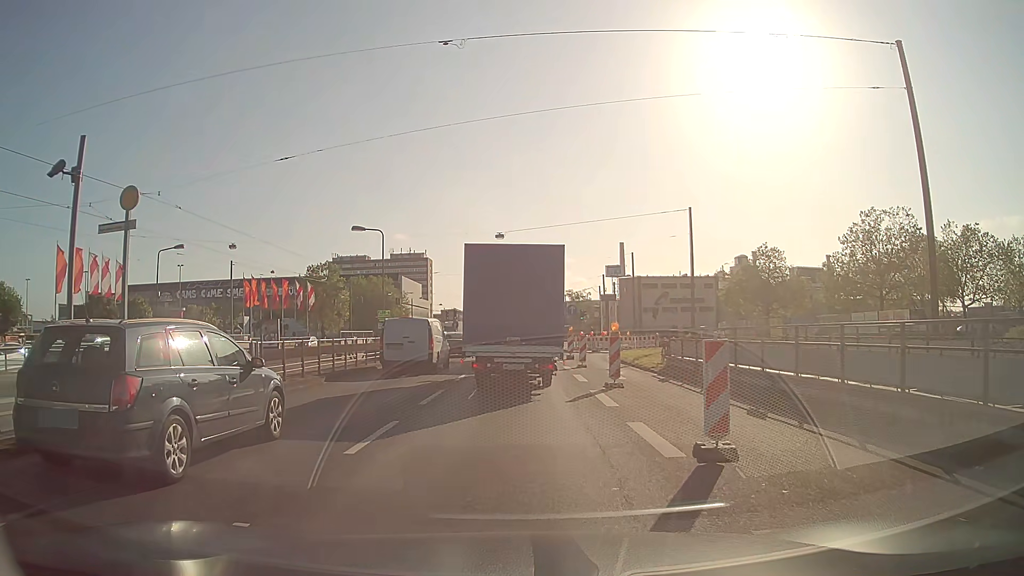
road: primary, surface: asphalt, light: Day
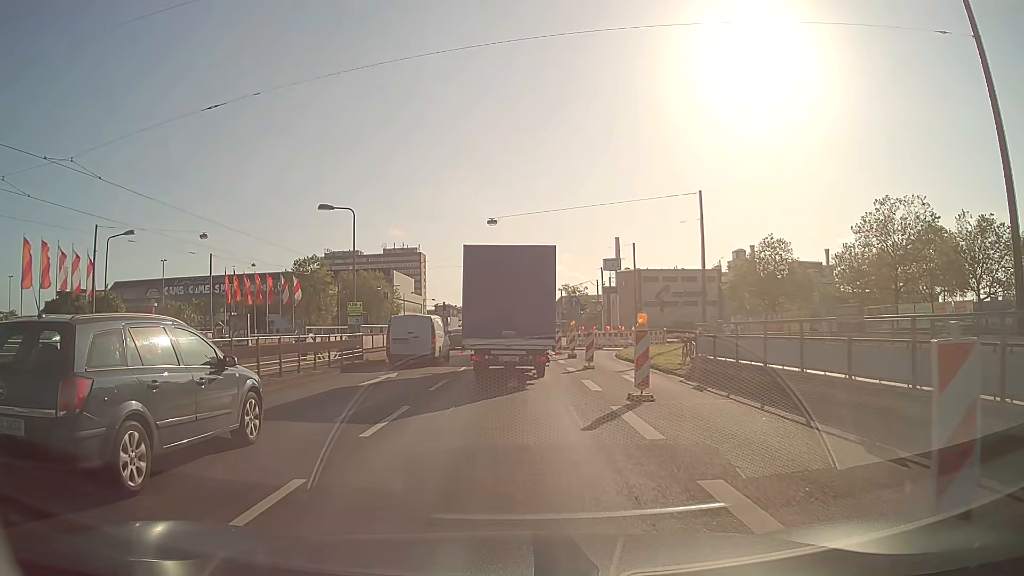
(0.0, +4.8) m; 0°
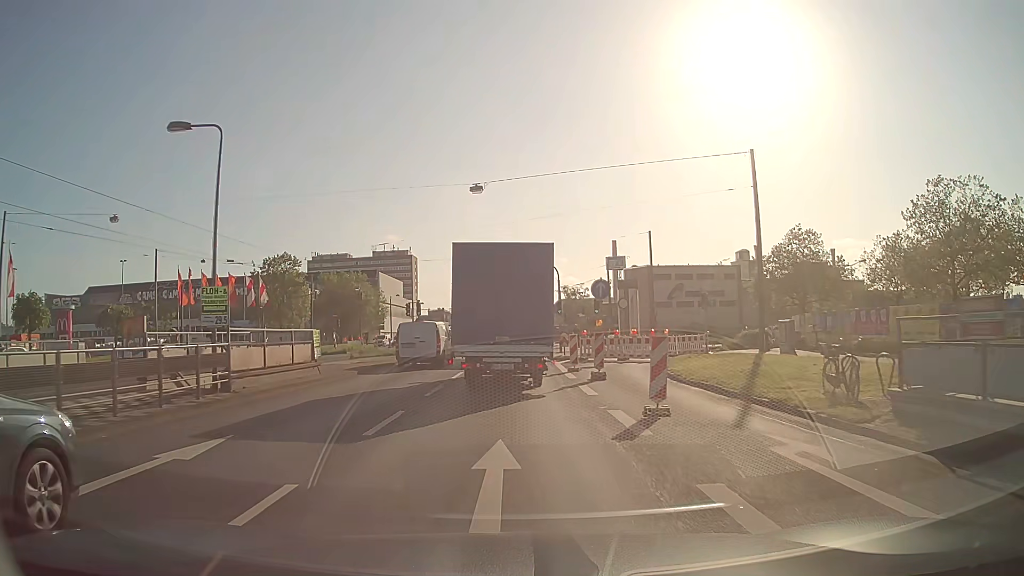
(0.0, +12.5) m; 0°
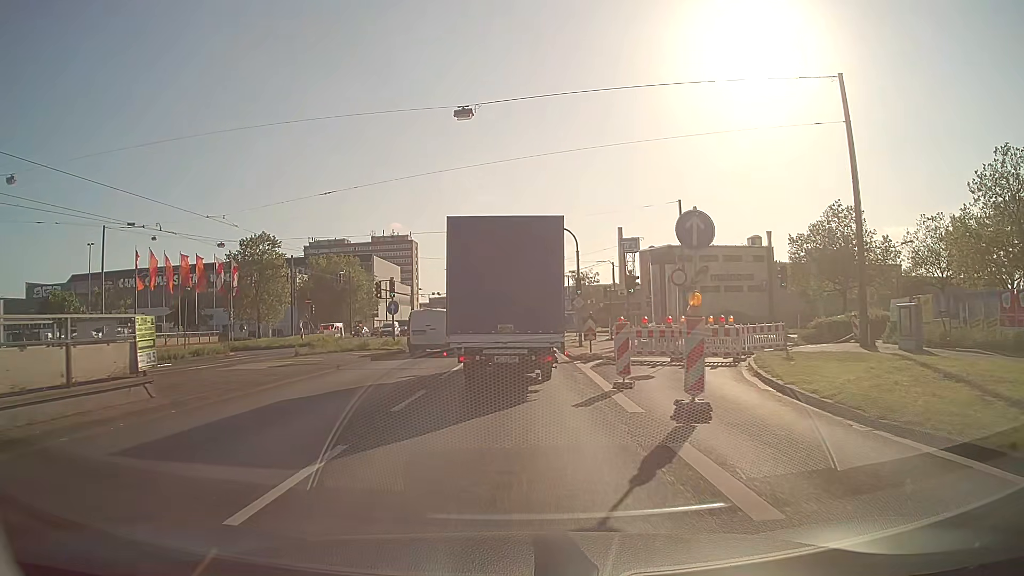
(0.0, +10.5) m; 0°
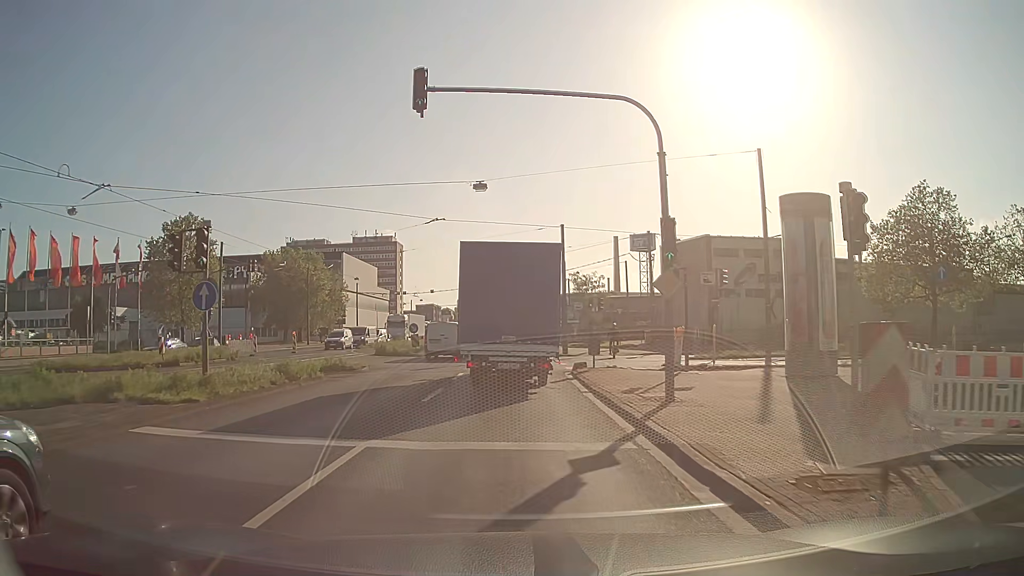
(0.0, +20.0) m; 0°
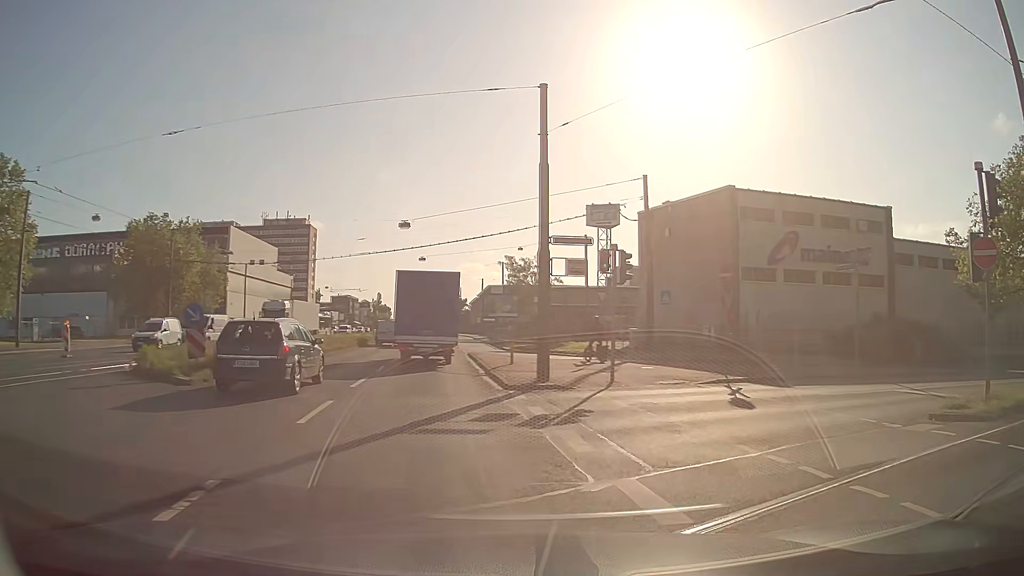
(+0.1, +22.9) m; +4°
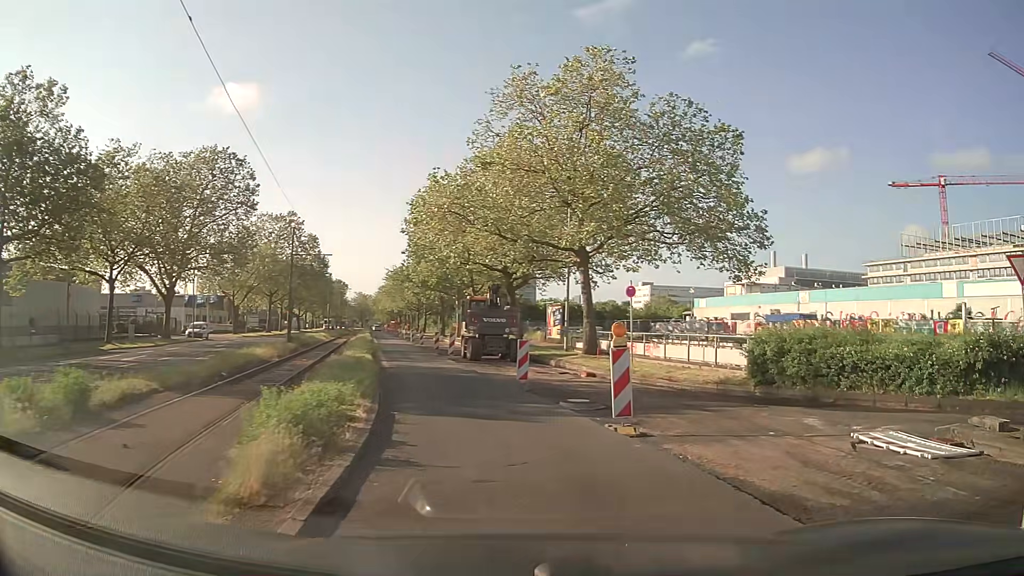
(+7.4, +6.9) m; +93°
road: secondary
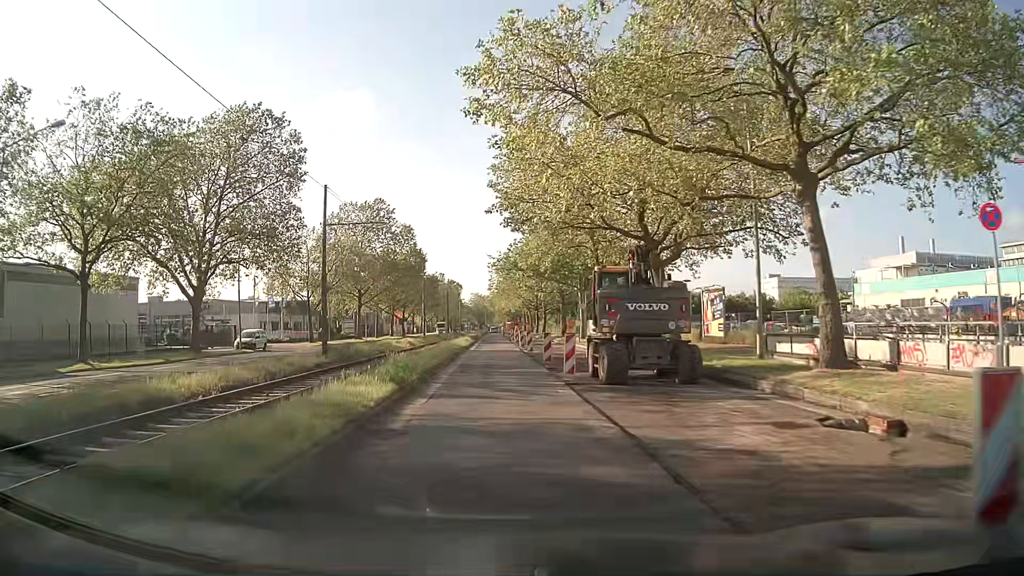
(-0.7, +15.8) m; -9°
(0, +10) (-1, +20) (-1, +30) (-1, +40) (-2, +50) (-2, +60) (-3, +70) (-3, +80) (-3, +90) (-4, +100) m
